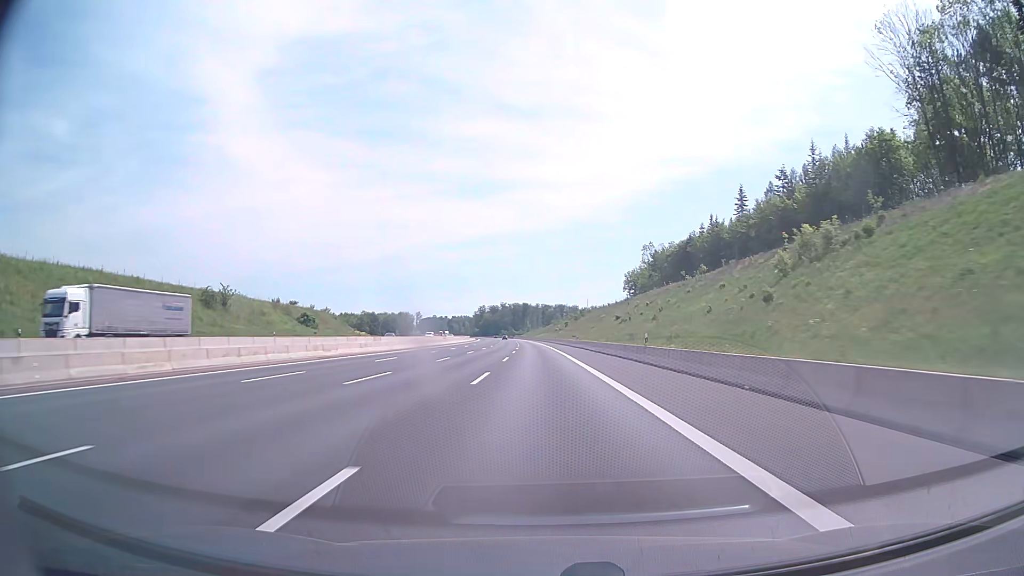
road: motorway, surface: asphalt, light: Day
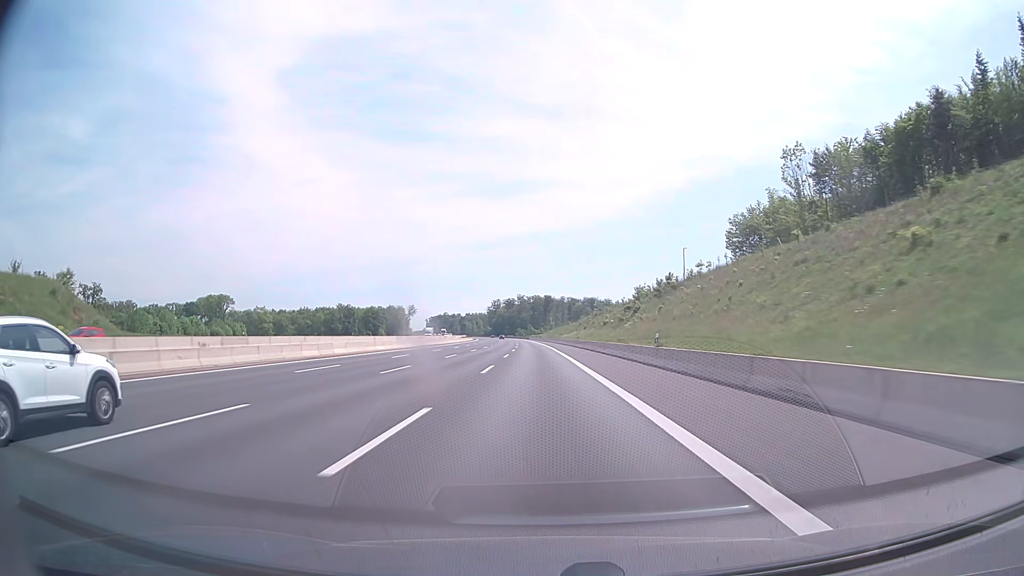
(-1.9, +103.1) m; -2°
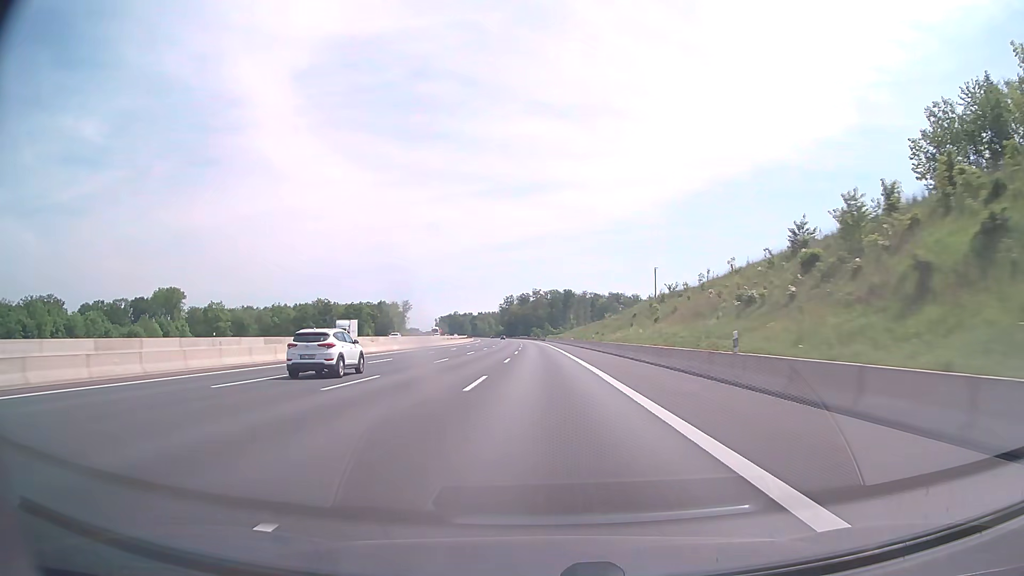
(-0.8, +61.9) m; -2°
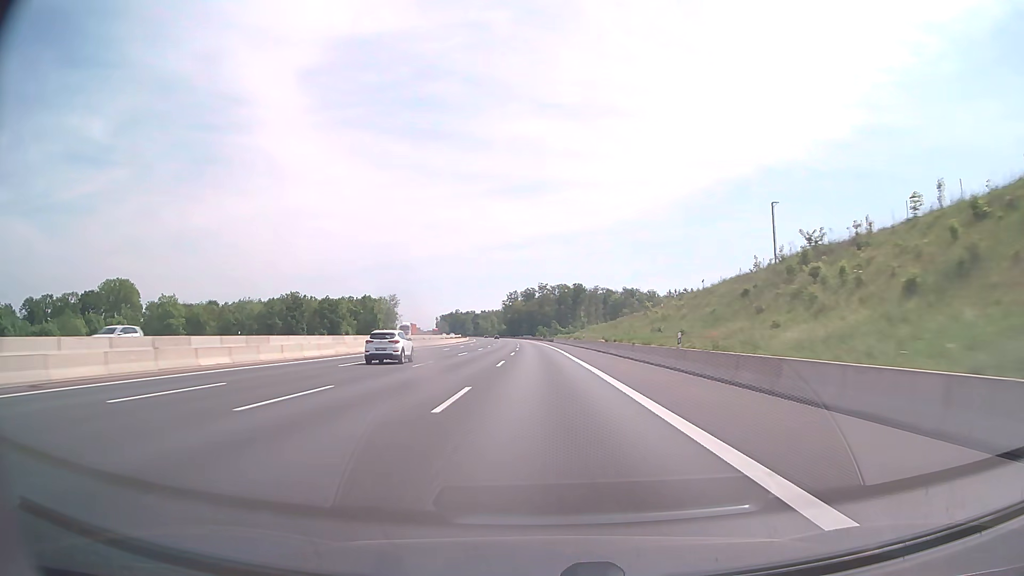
(-0.2, +41.3) m; -1°
(0, +10) (0, +20) (0, +30) (0, +40) (0, +50) (-1, +60) (-1, +70) (-1, +80) (-1, +90) (-2, +100) m
